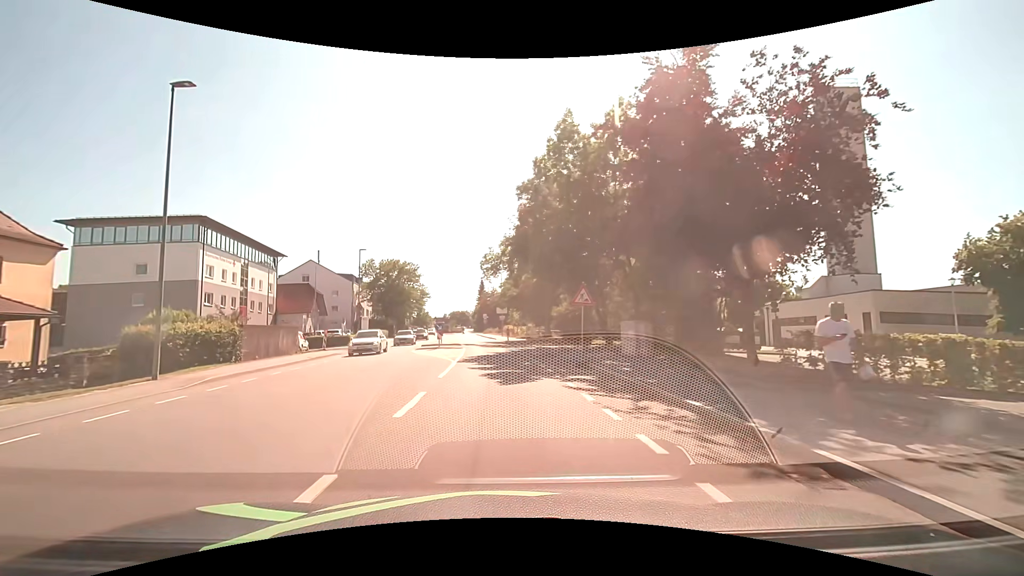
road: tertiary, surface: asphalt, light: Day
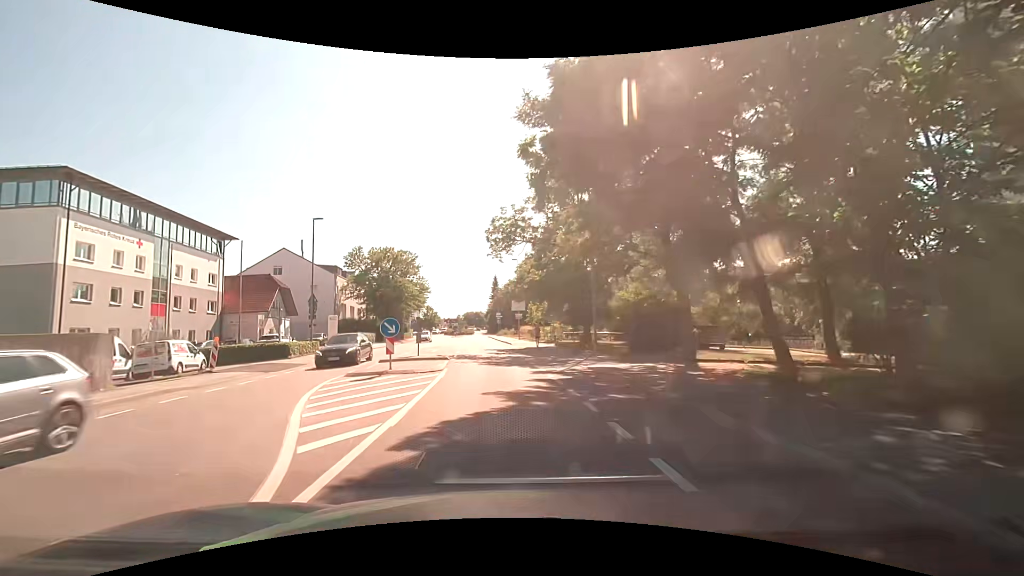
(-0.3, +17.3) m; -2°
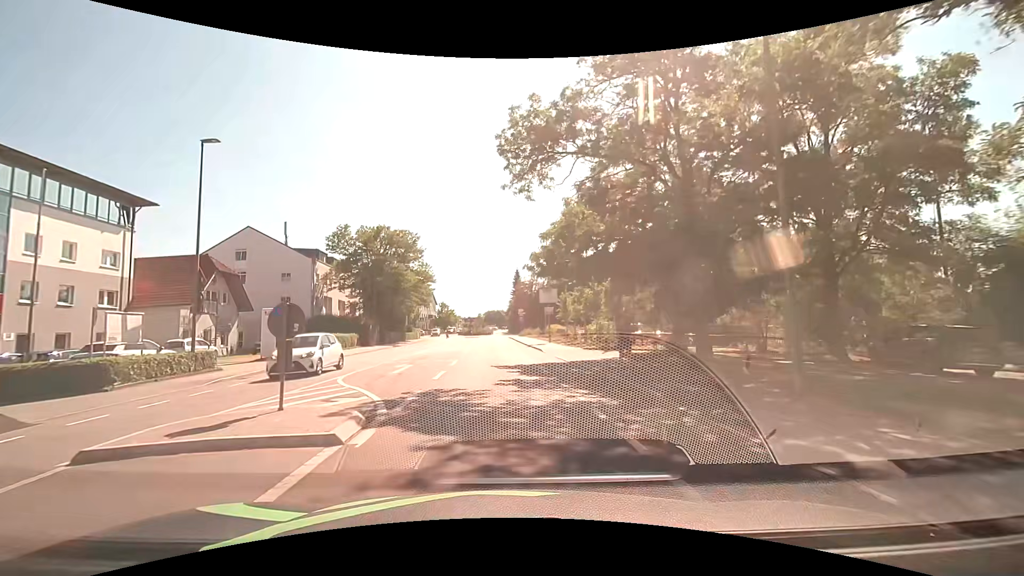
(-0.3, +16.7) m; -3°
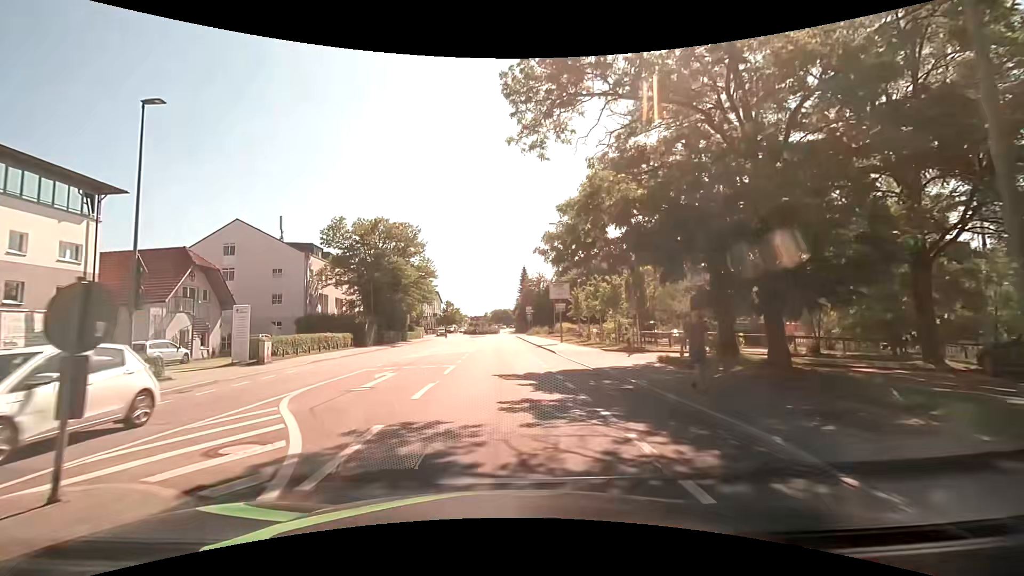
(0.0, +4.1) m; -2°
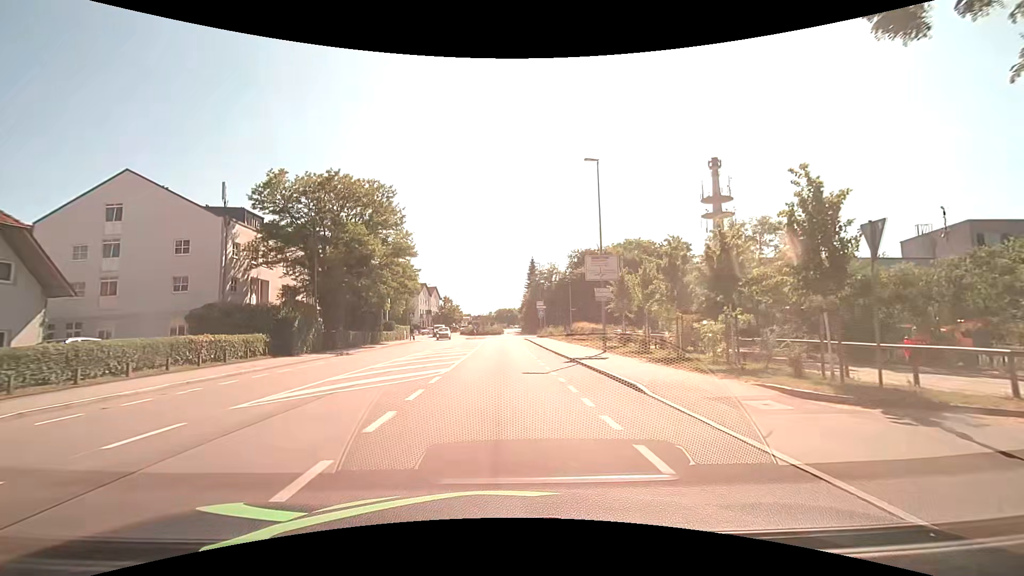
(0.0, +16.8) m; 0°
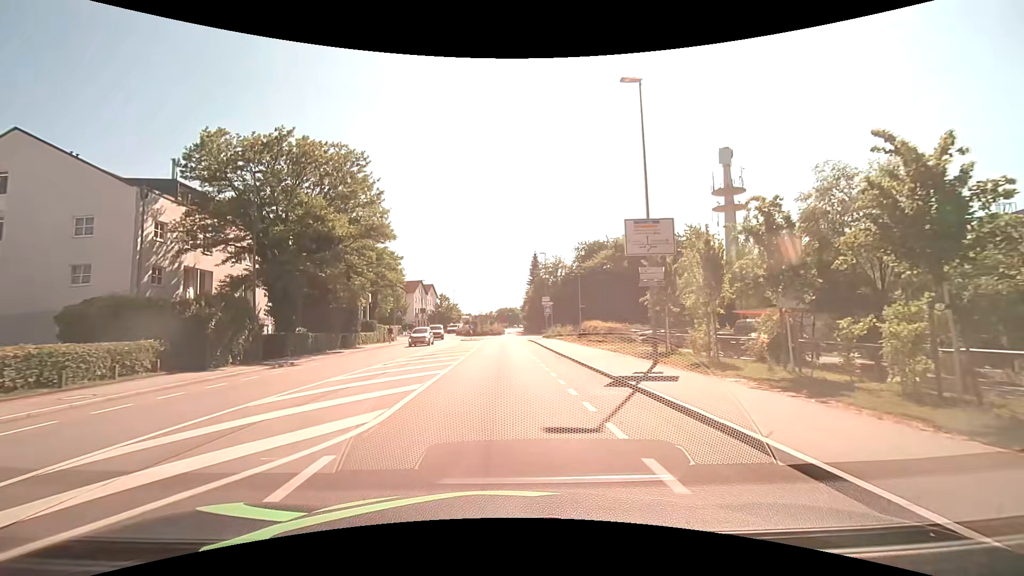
(+0.1, +8.7) m; +1°
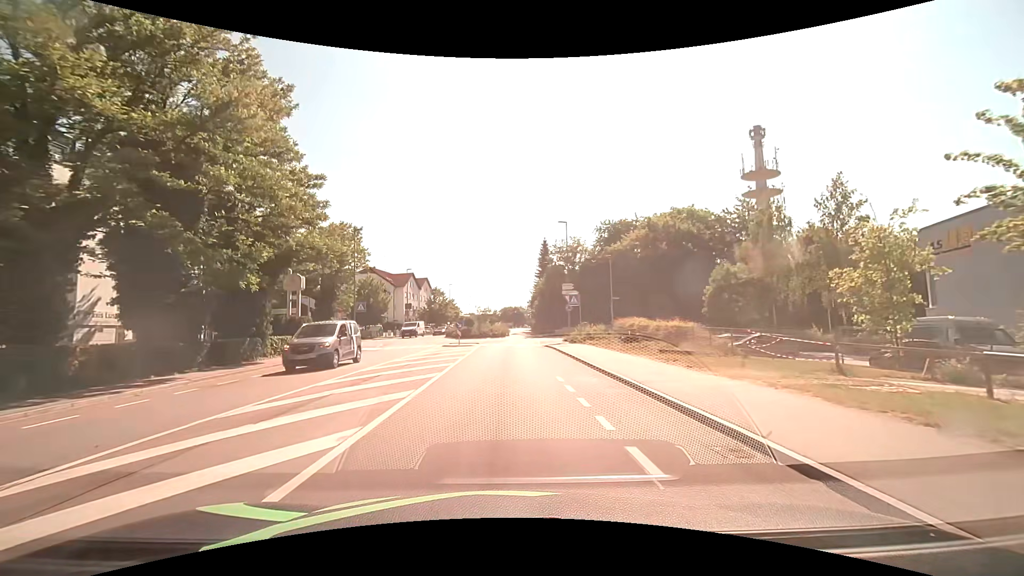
(-0.2, +17.6) m; -1°
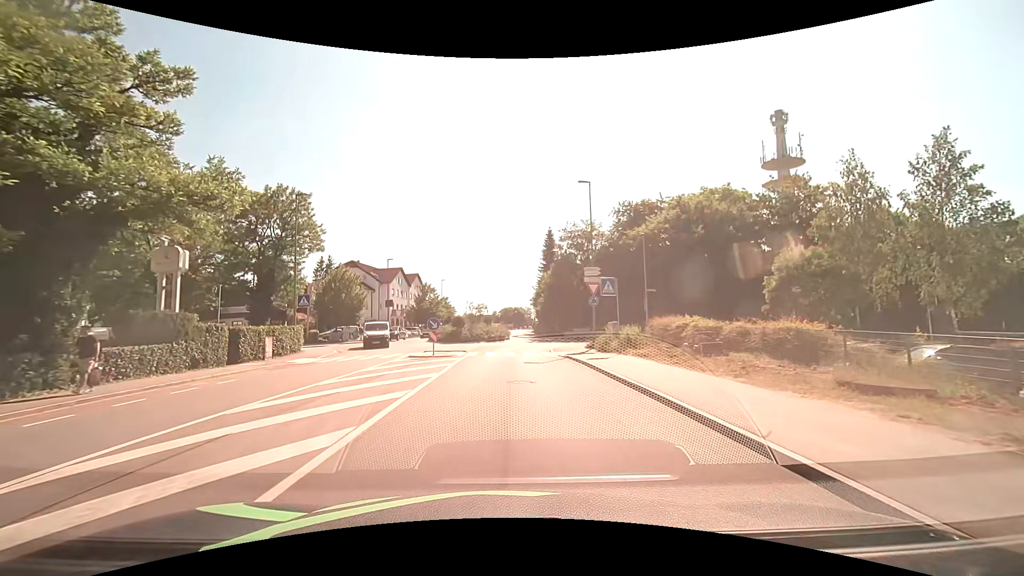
(0.0, +12.0) m; 0°
(0, +10) (0, +20) (0, +30) (+3, +40) (+5, +49) (+2, +59) (-1, +69) (-1, +79) (0, +89) (0, +99) m
